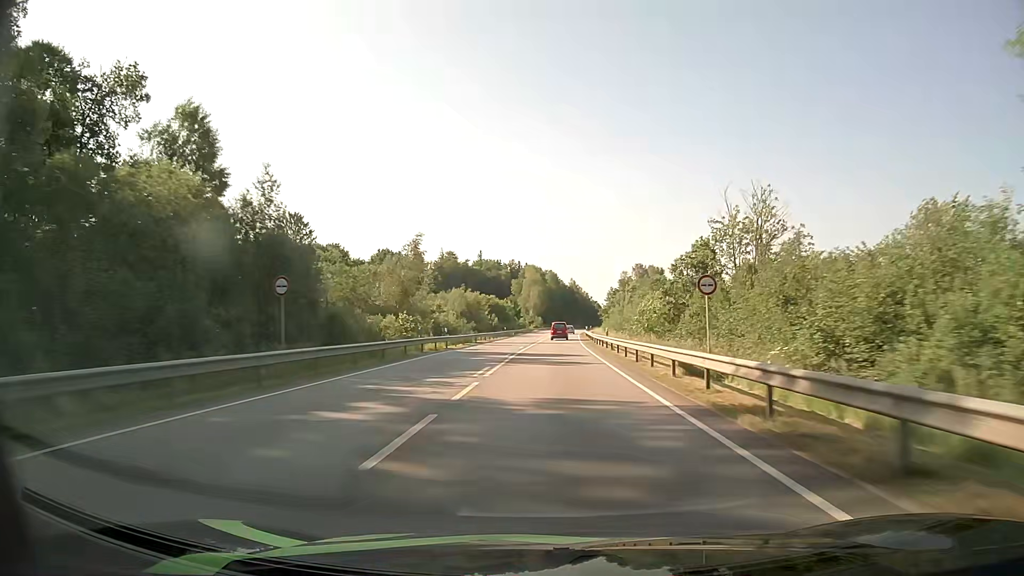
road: primary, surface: asphalt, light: Day
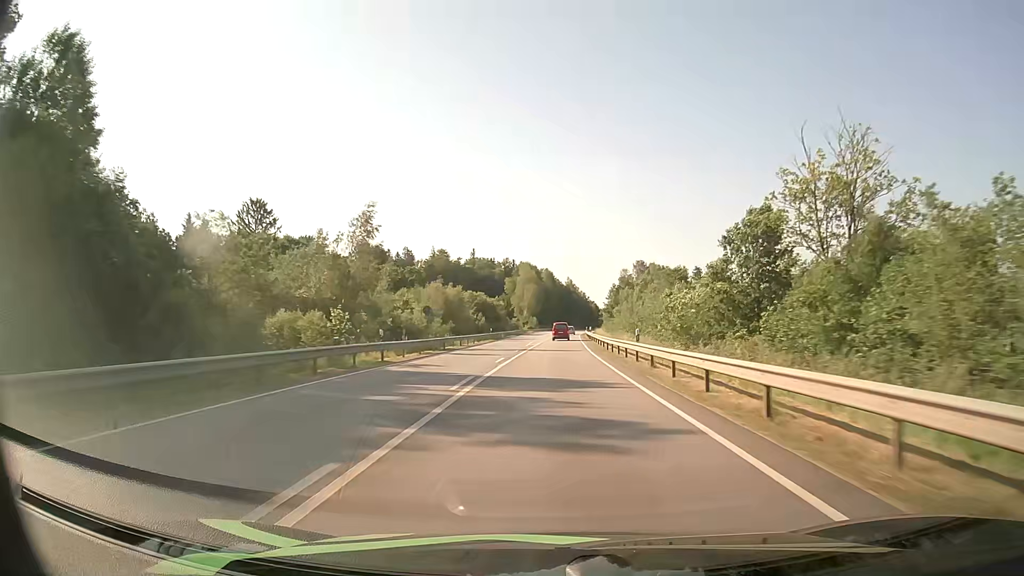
(+0.1, +16.0) m; 0°
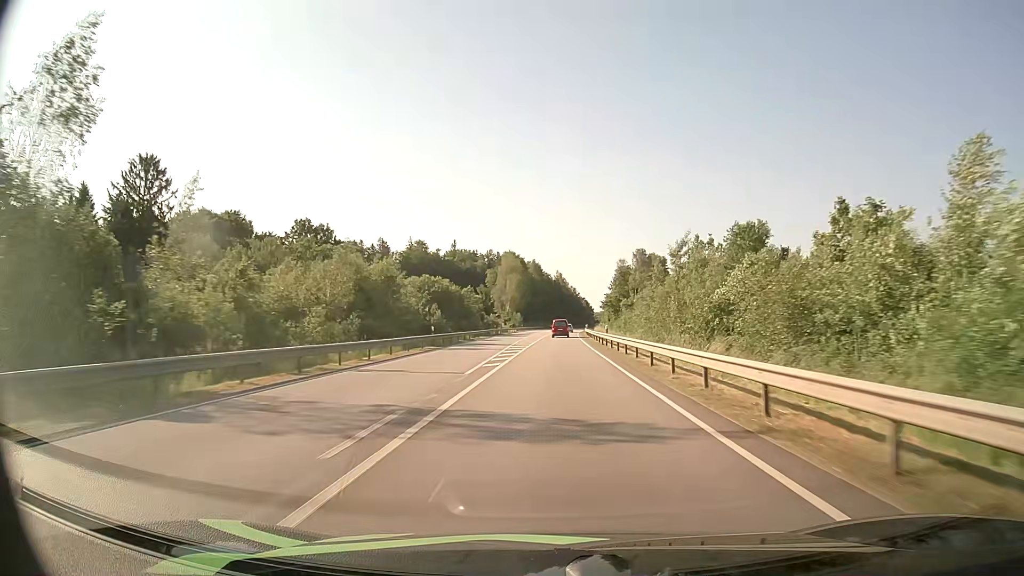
(+0.3, +32.1) m; +1°
(0, +10) (0, +20) (0, +30) (0, +40) (+1, +50) (+1, +60) (+1, +70) (+2, +80) (+2, +90) (+2, +100) m
